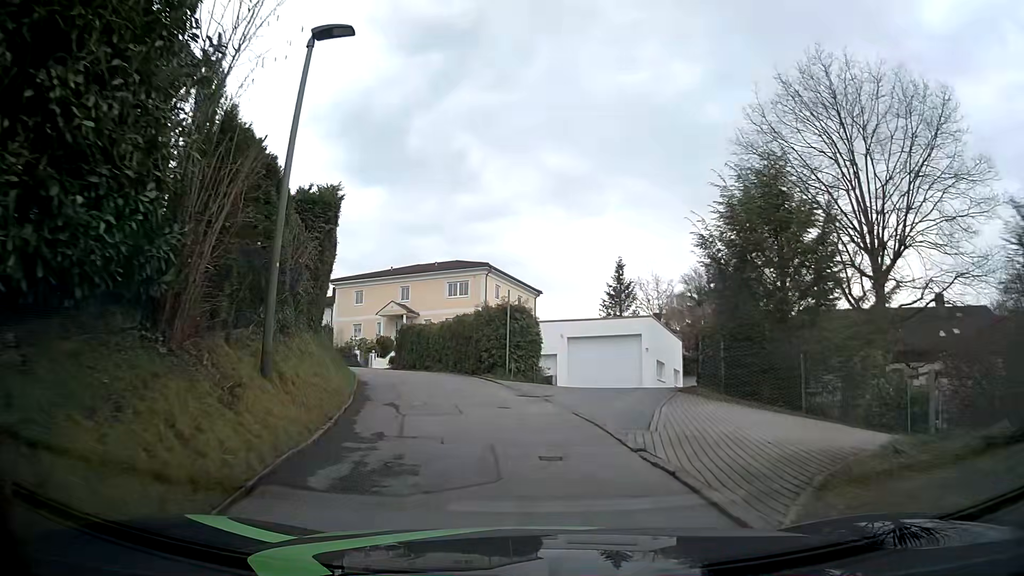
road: residential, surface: asphalt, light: Day
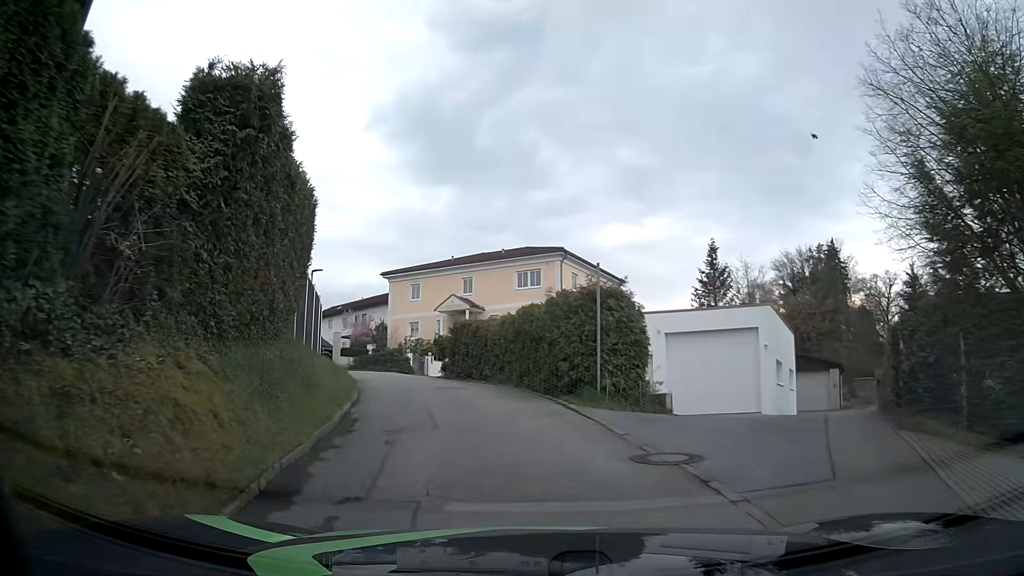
(-0.3, +7.3) m; -6°
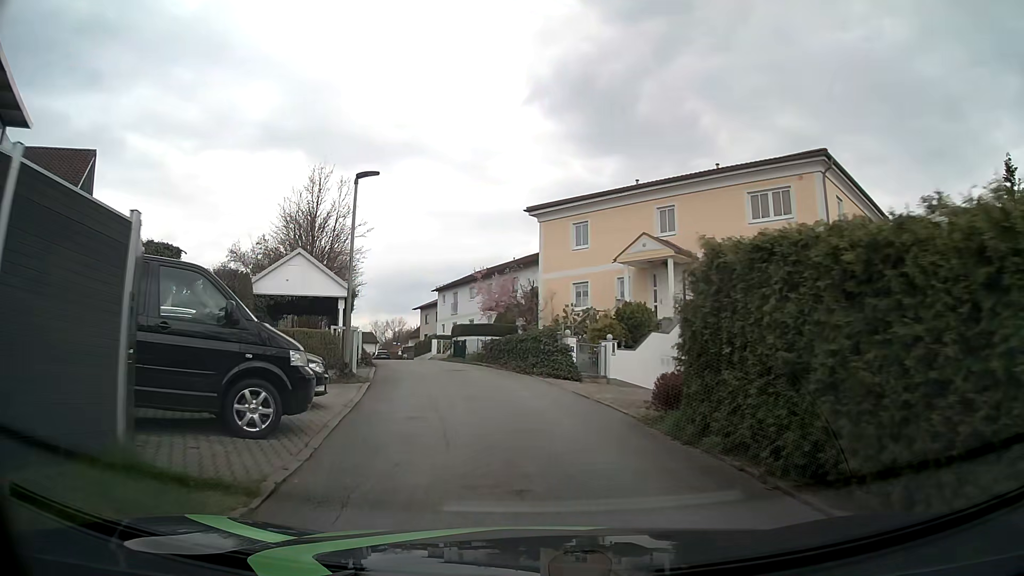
(-2.6, +18.7) m; -14°
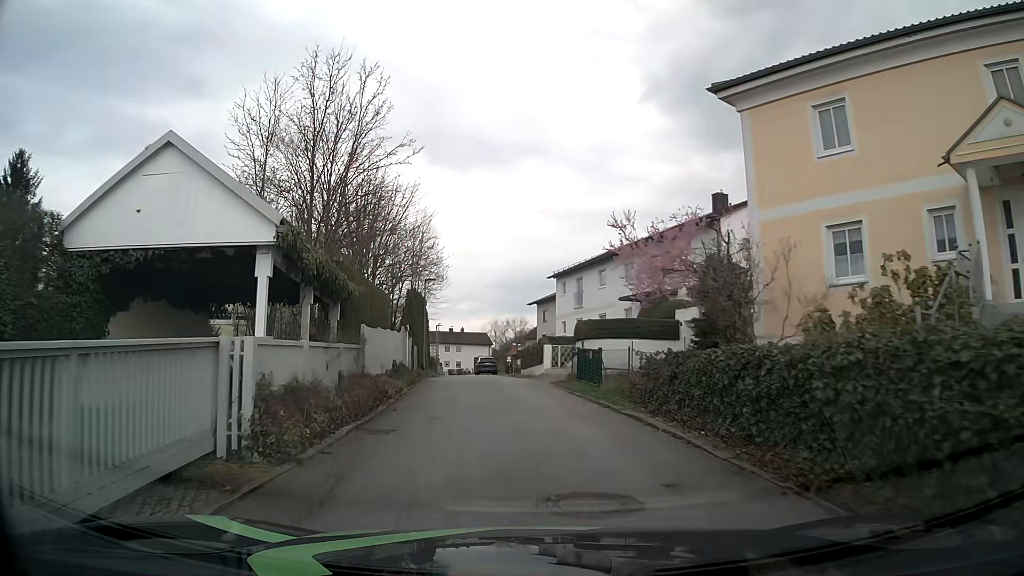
(-1.9, +17.0) m; -11°
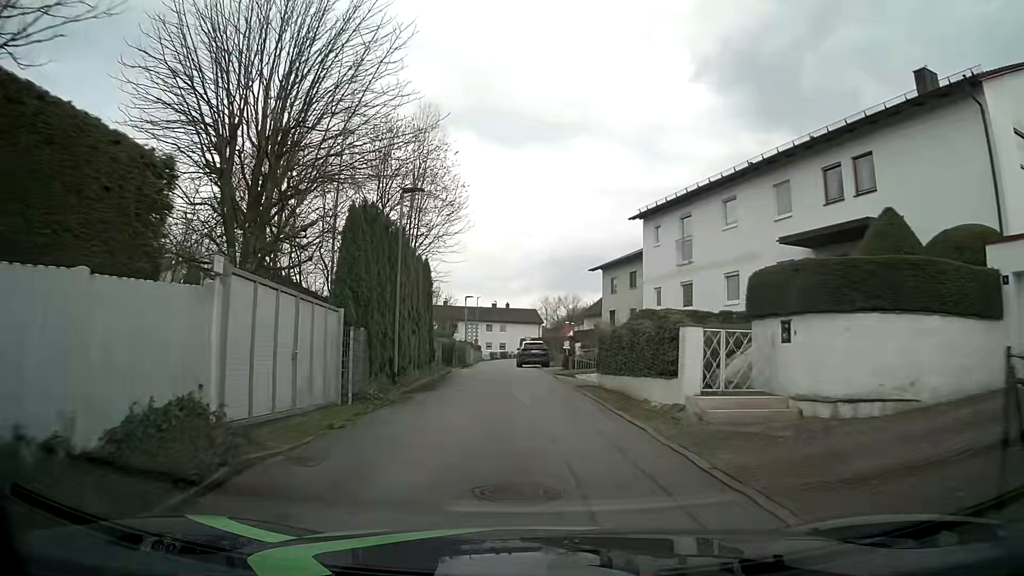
(-1.0, +18.9) m; -5°
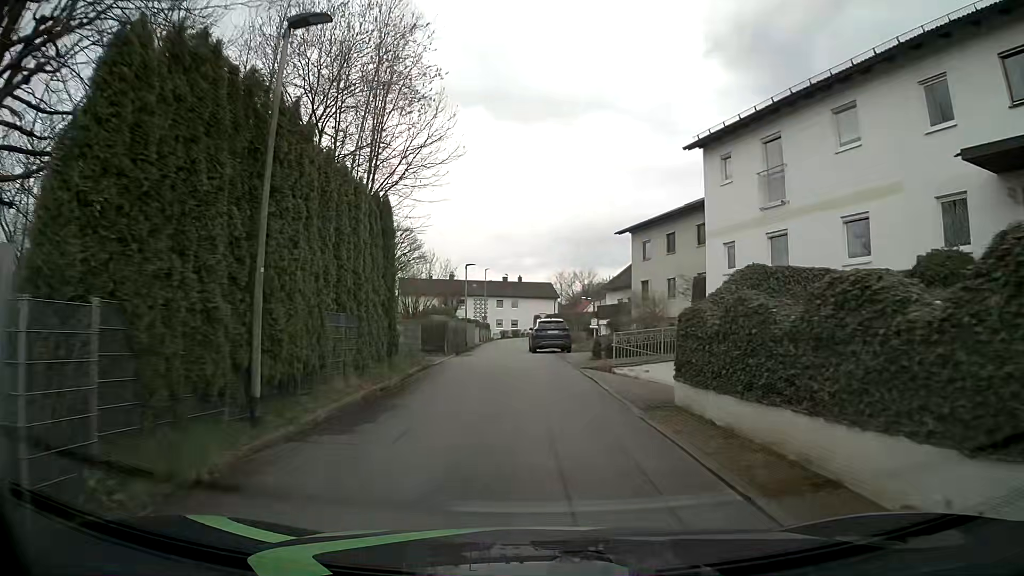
(0.0, +9.4) m; -1°
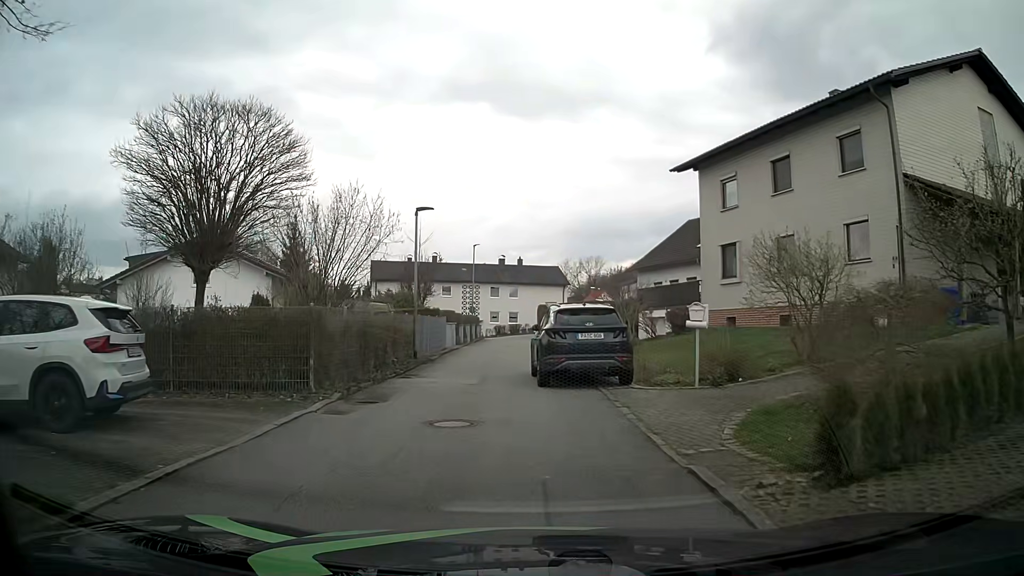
(0.0, +18.4) m; -1°
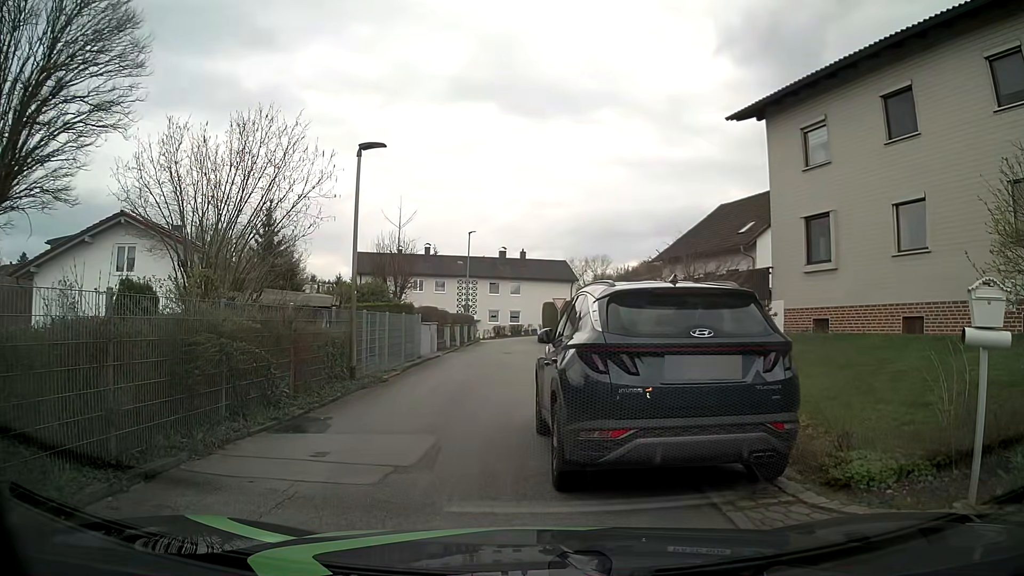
(-0.1, +7.7) m; -1°
